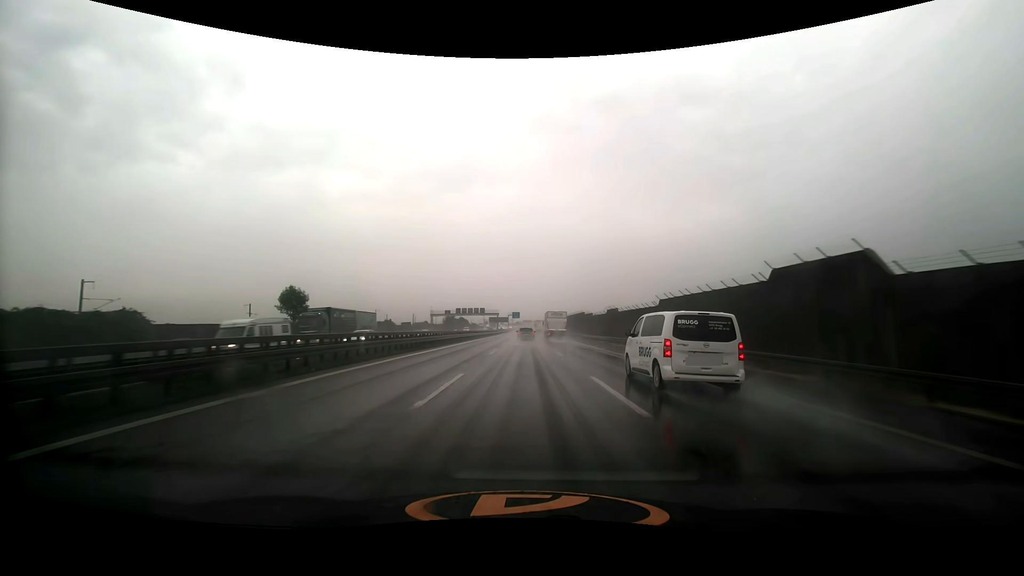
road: motorway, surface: asphalt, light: Day
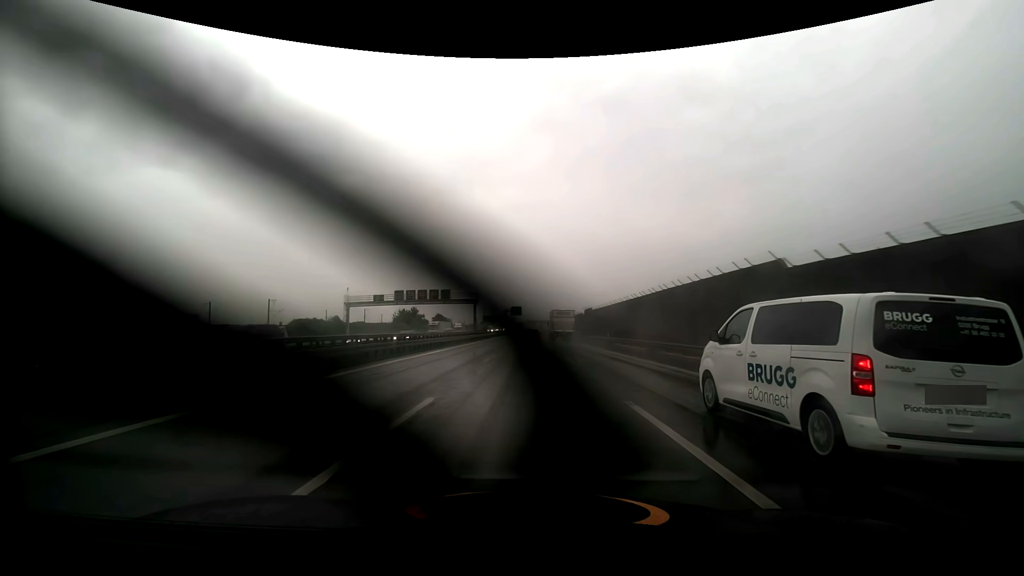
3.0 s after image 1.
(-0.2, +77.8) m; -1°
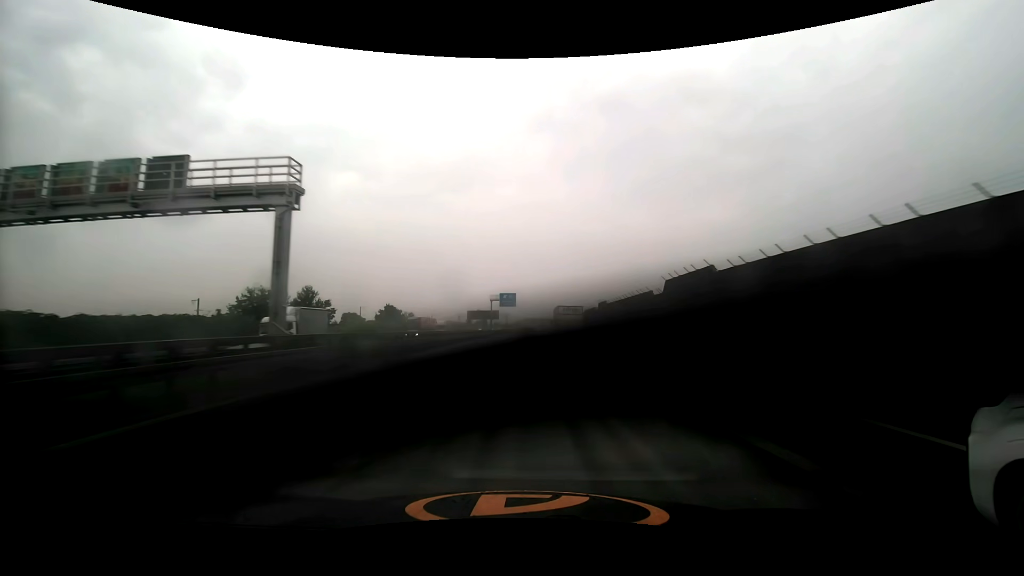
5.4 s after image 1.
(+0.2, +63.5) m; 0°
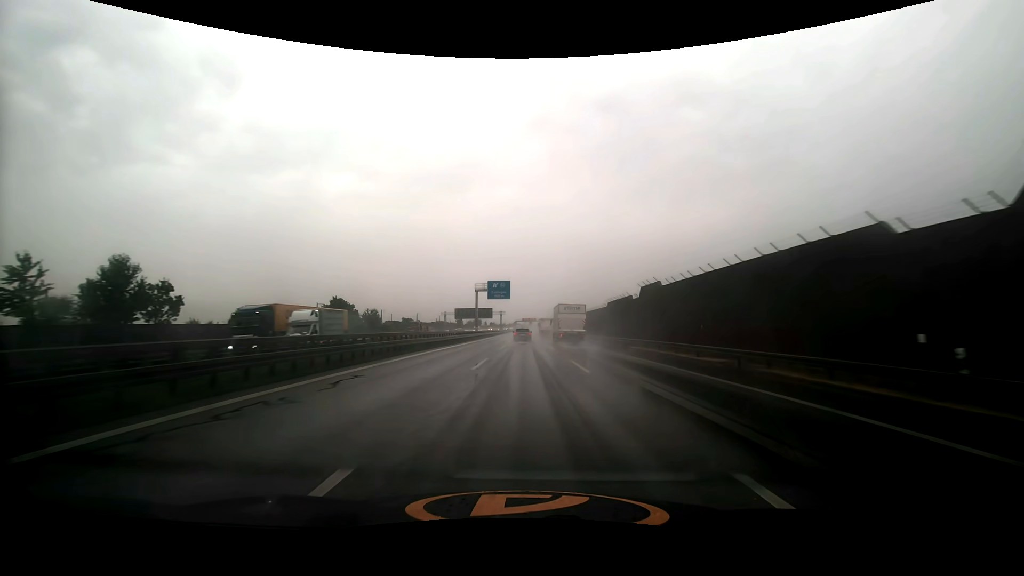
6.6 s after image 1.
(0.0, +32.0) m; 0°
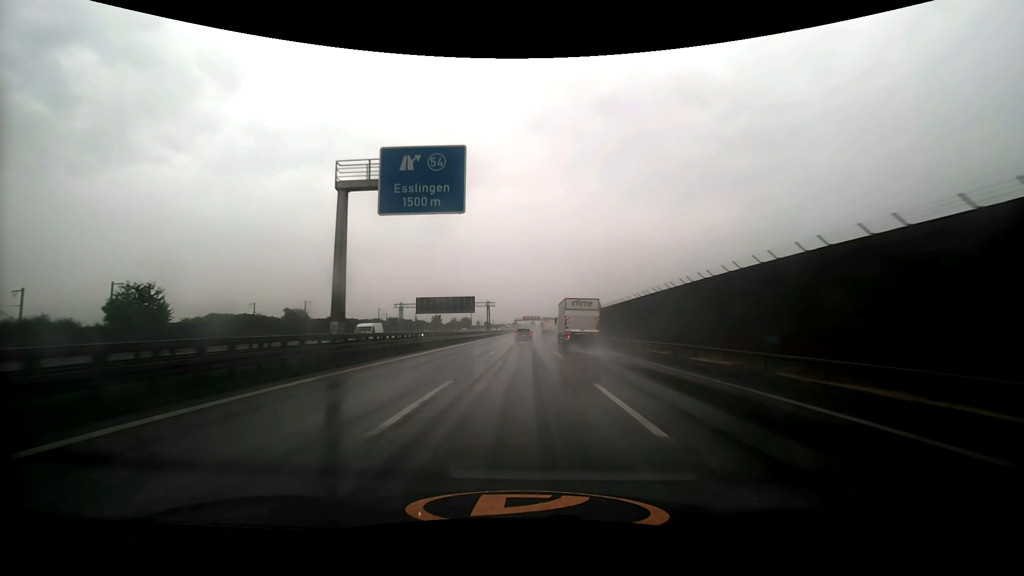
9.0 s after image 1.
(+0.1, +64.6) m; 0°
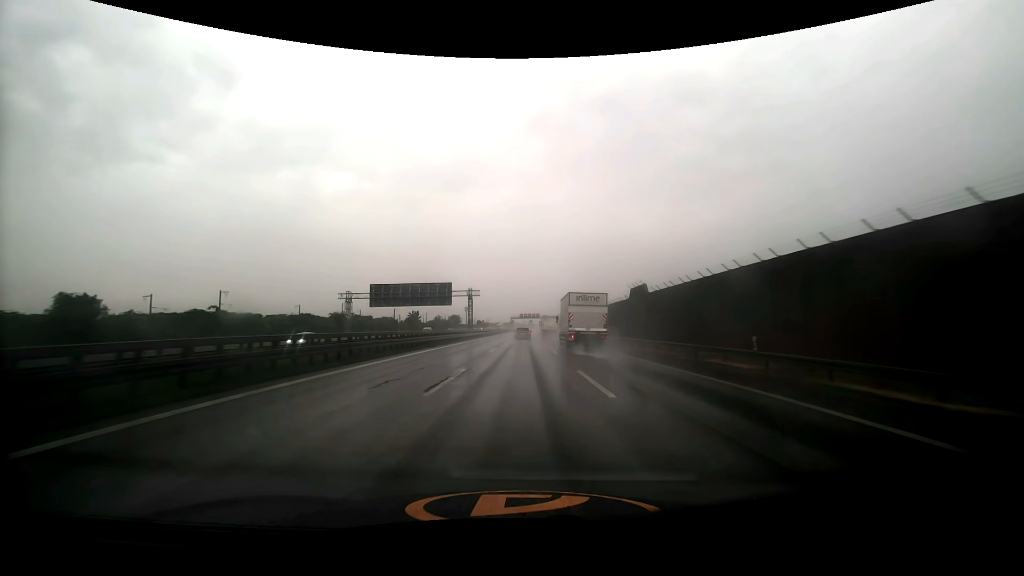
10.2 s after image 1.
(0.0, +32.6) m; 0°
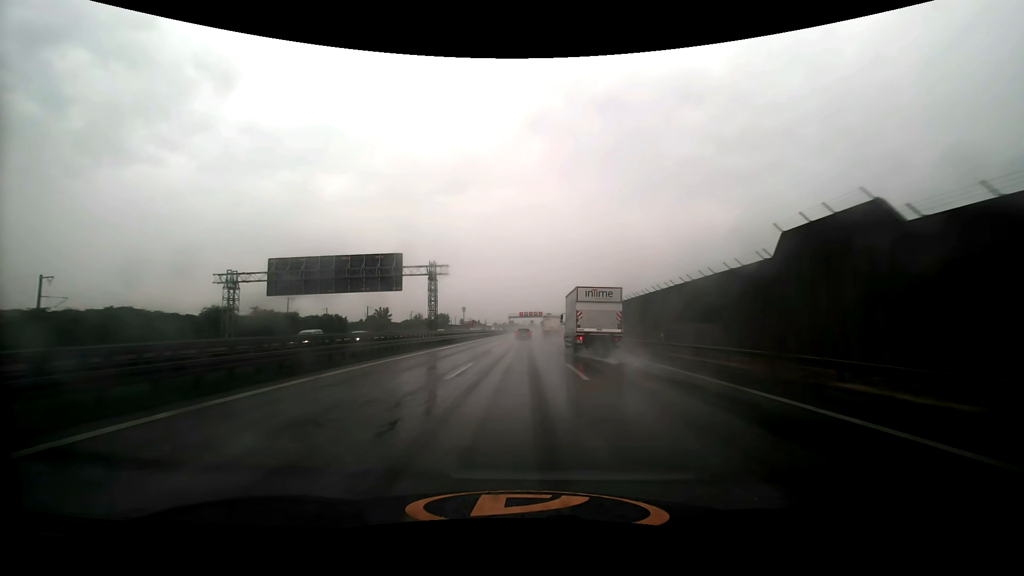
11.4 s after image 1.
(0.0, +32.8) m; 0°
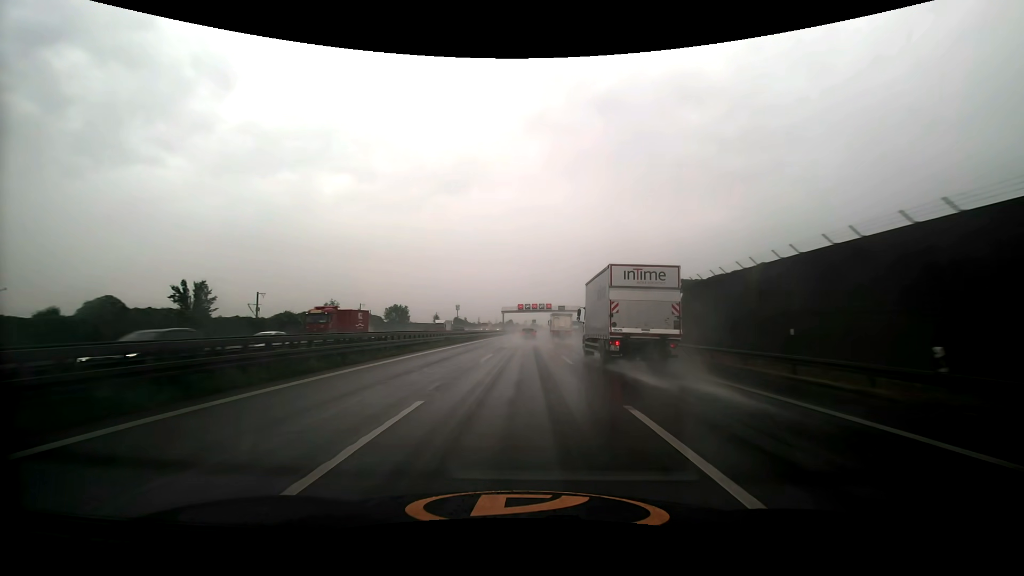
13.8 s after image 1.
(-0.2, +65.4) m; 0°
(0, +10) (0, +20) (0, +30) (0, +40) (0, +50) (0, +60) (0, +70) (+1, +80) (+1, +90) (+1, +100) m
